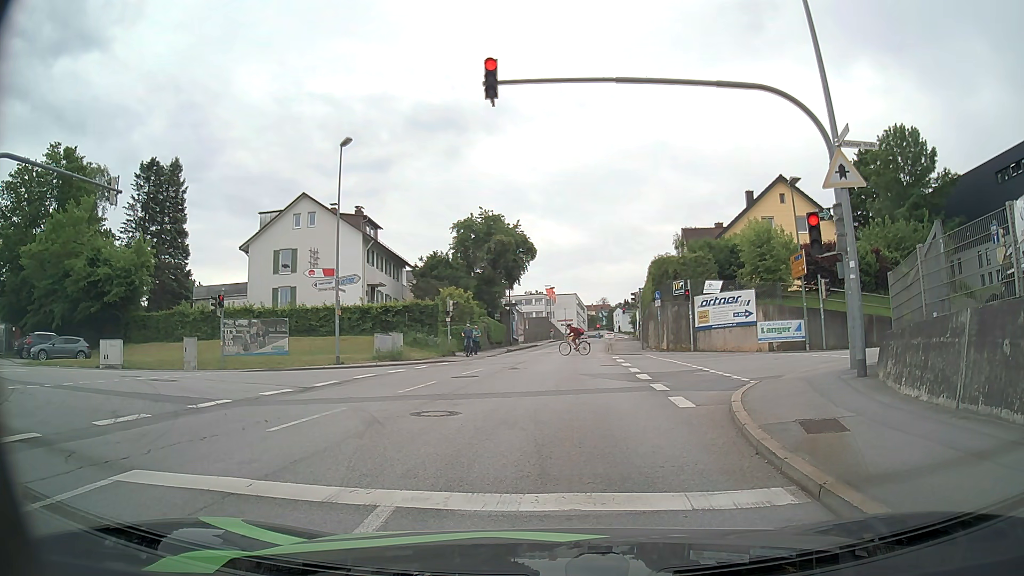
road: tertiary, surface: asphalt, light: Day
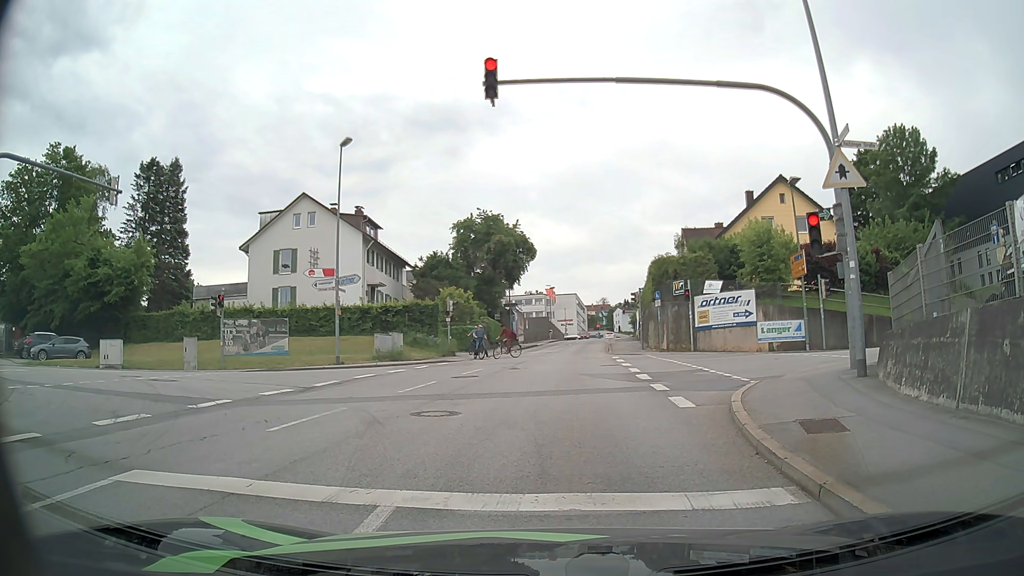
(0.0, 0.0) m; 0°
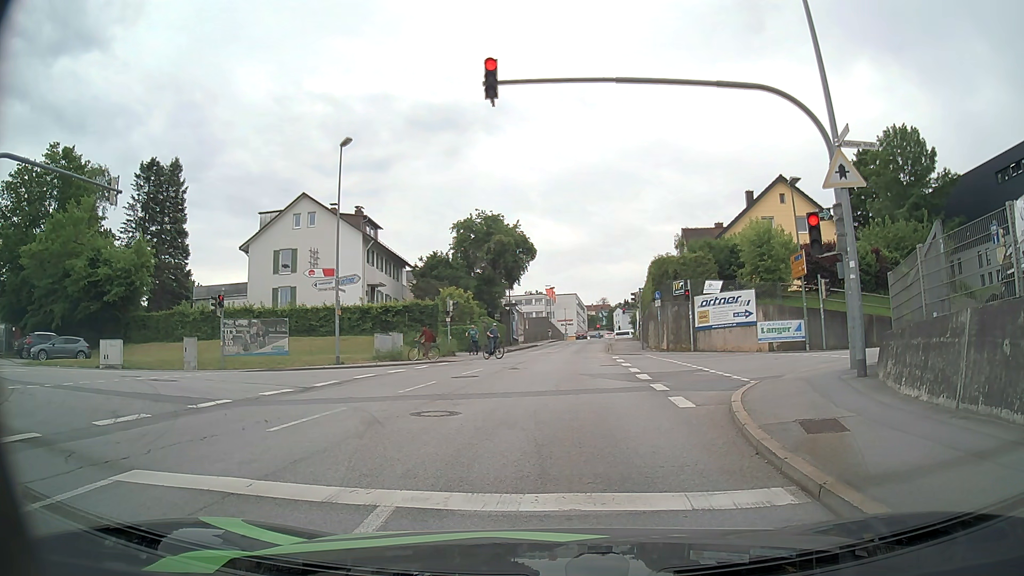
(0.0, 0.0) m; 0°
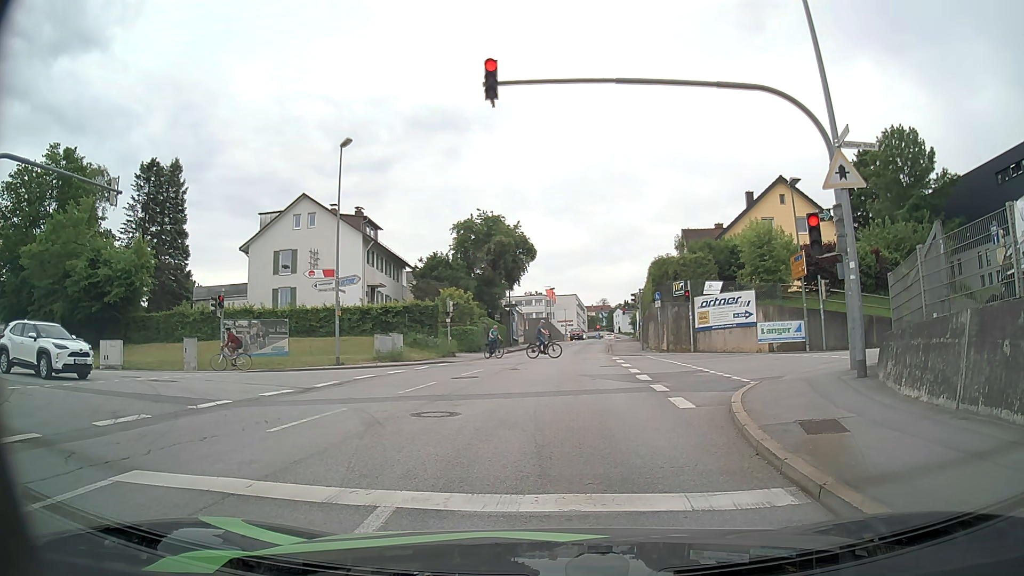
(0.0, 0.0) m; 0°
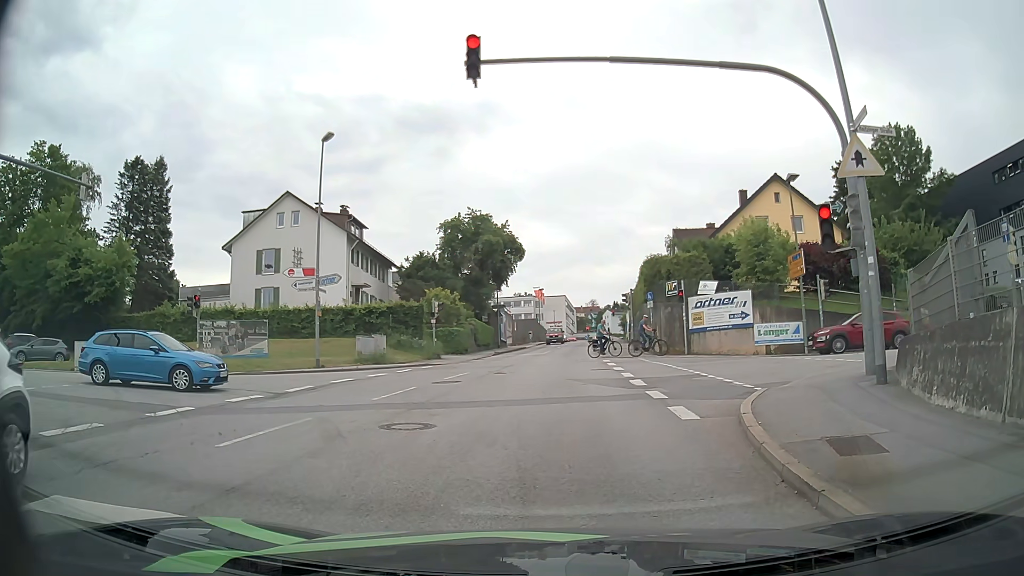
(0.0, +1.2) m; 0°
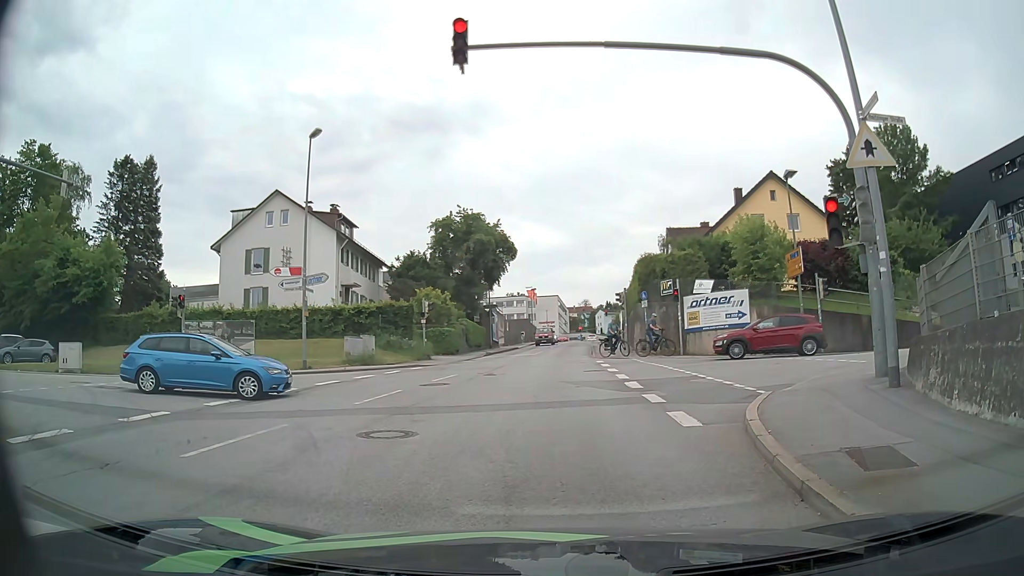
(0.0, +0.7) m; 0°
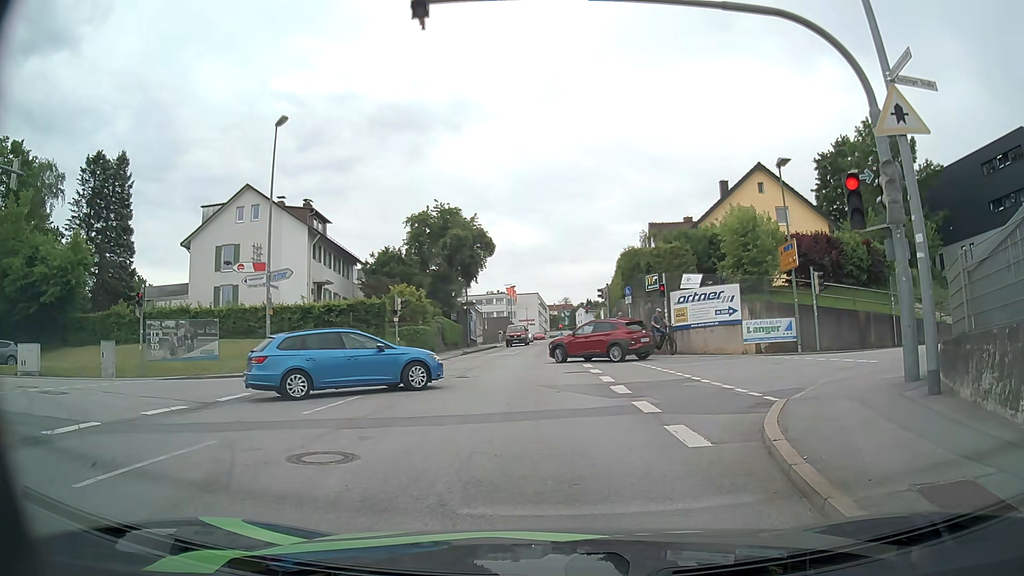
(+0.1, +1.8) m; +1°
